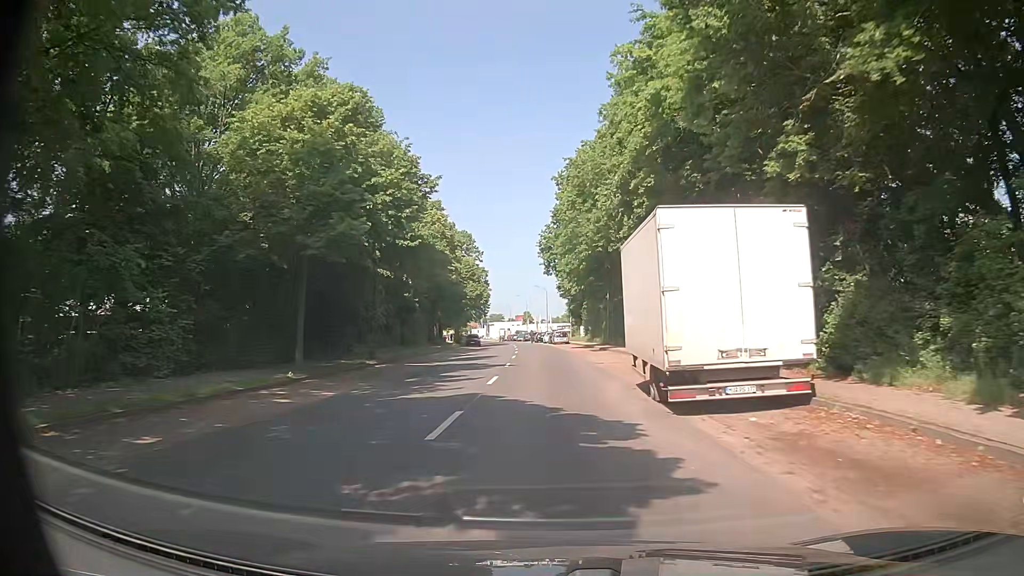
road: tertiary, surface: asphalt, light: Day
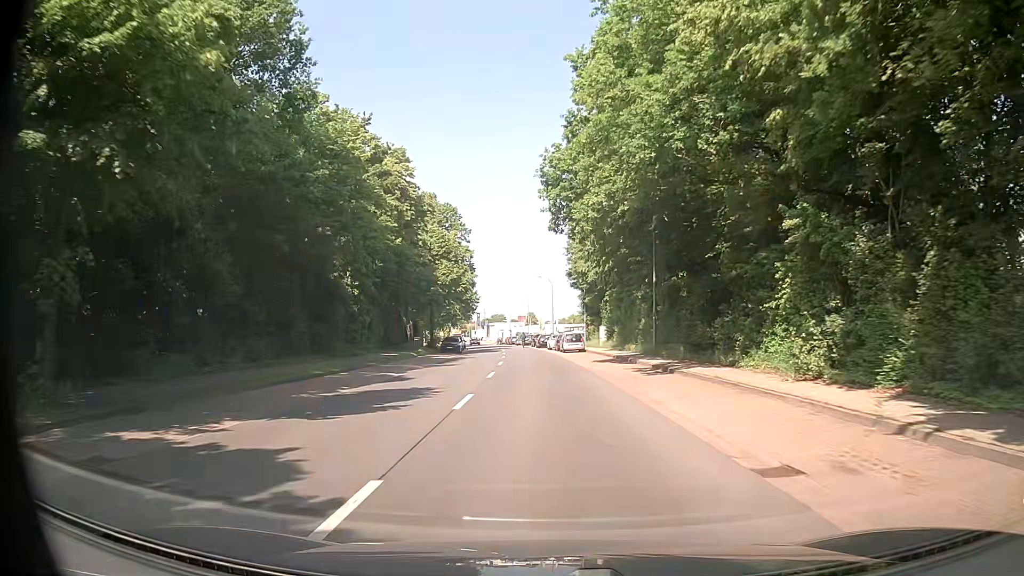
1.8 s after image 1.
(-0.1, +23.3) m; -1°
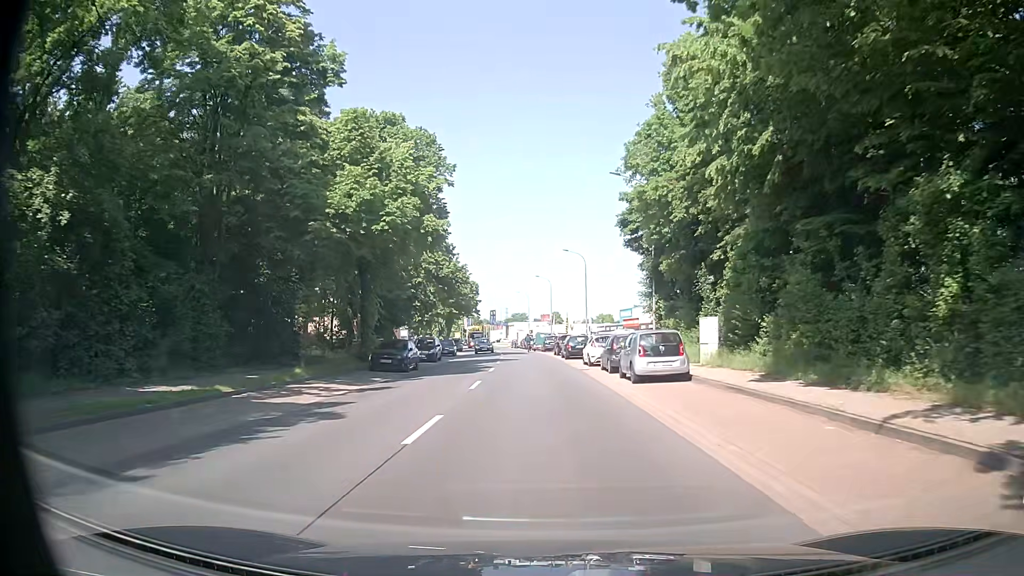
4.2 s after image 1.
(-0.5, +31.0) m; -3°
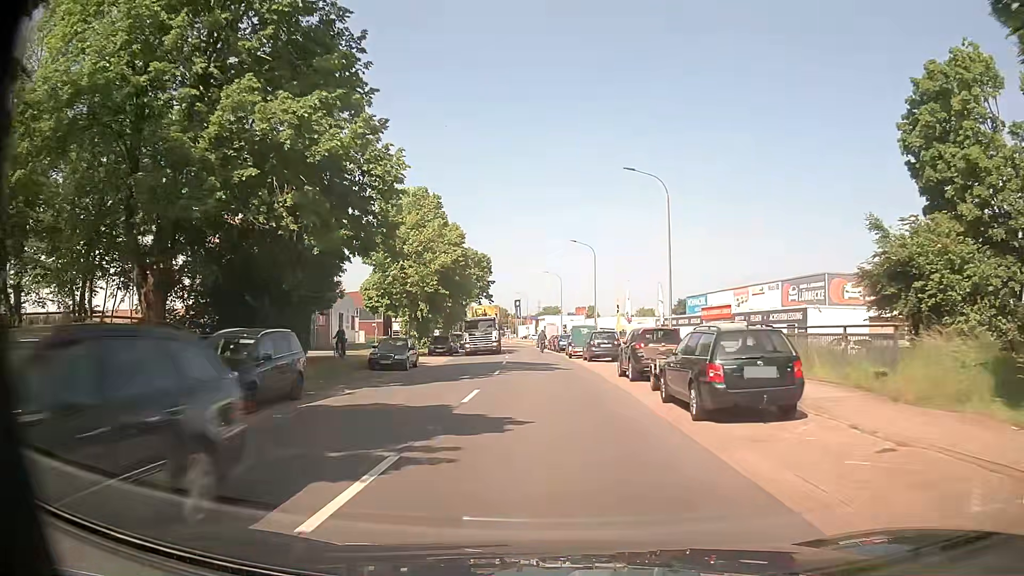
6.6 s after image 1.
(-0.1, +31.0) m; -2°
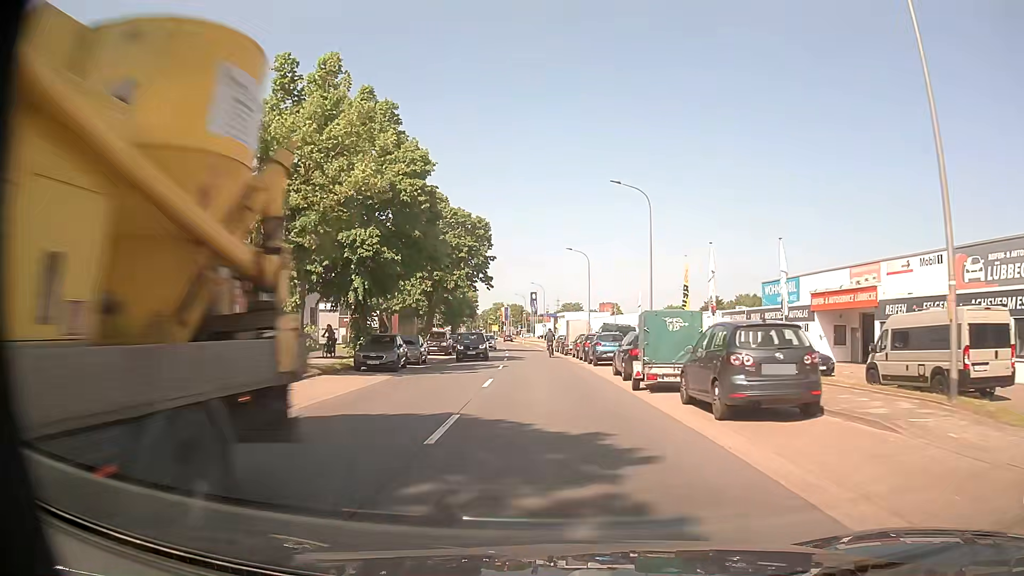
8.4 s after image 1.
(-0.3, +23.4) m; -2°
(0, +10) (0, +20) (0, +30) (-1, +40) (-1, +50) (-2, +60) (-3, +70) (-3, +80) (-5, +90) (-6, +100) m
